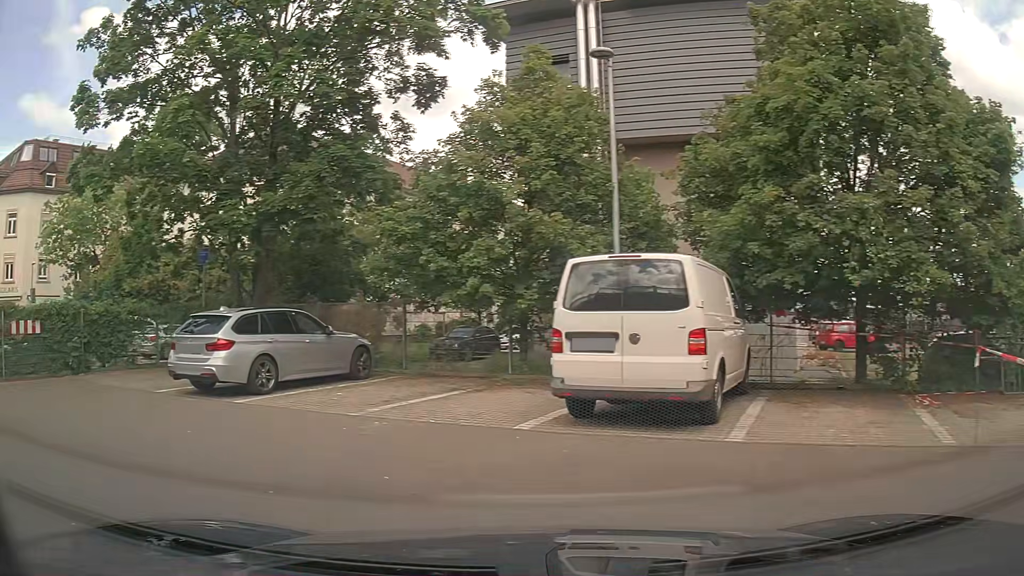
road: service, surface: asphalt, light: Day
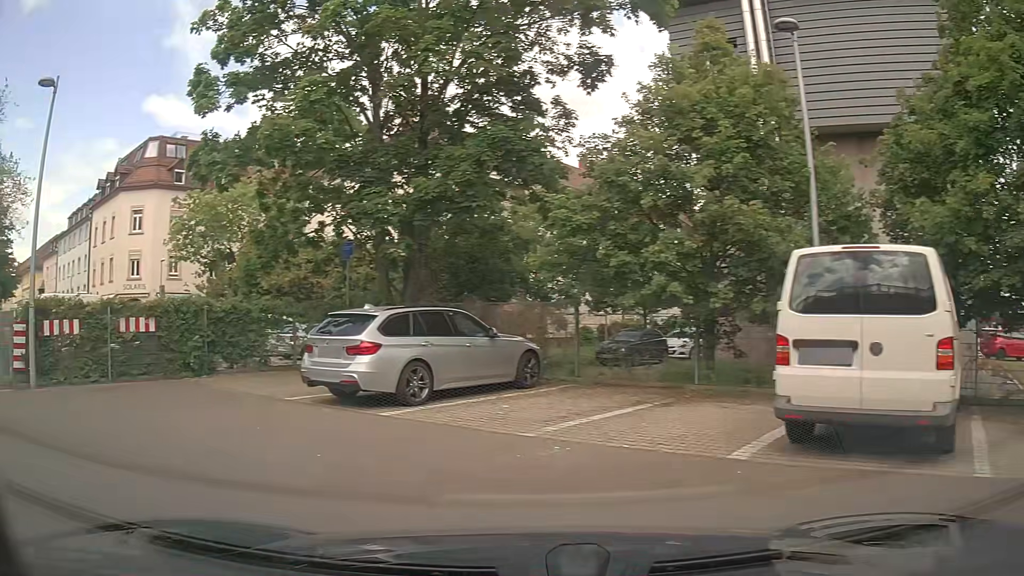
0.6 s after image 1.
(-0.2, +1.6) m; -14°
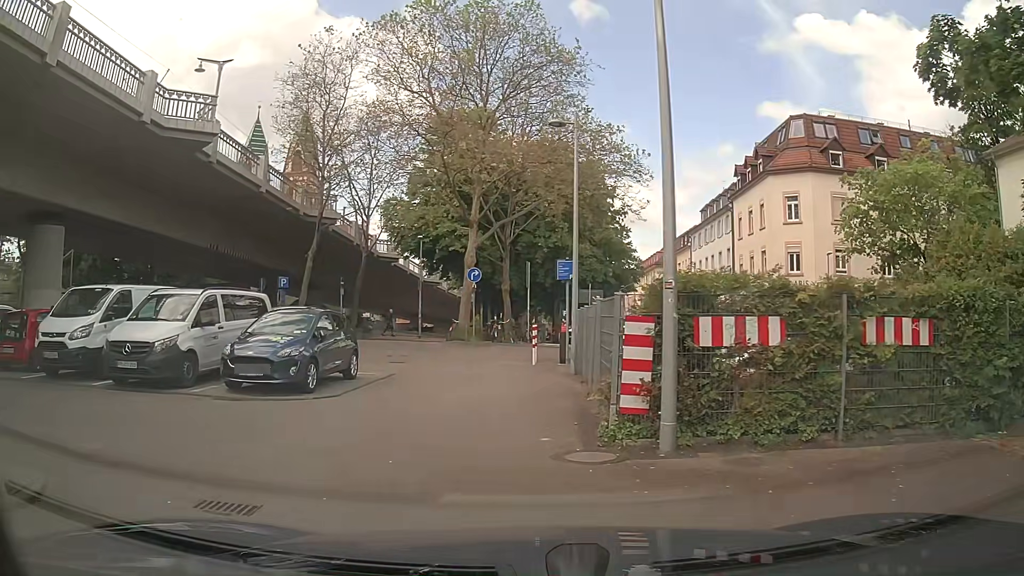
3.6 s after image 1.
(-3.6, +6.5) m; -52°
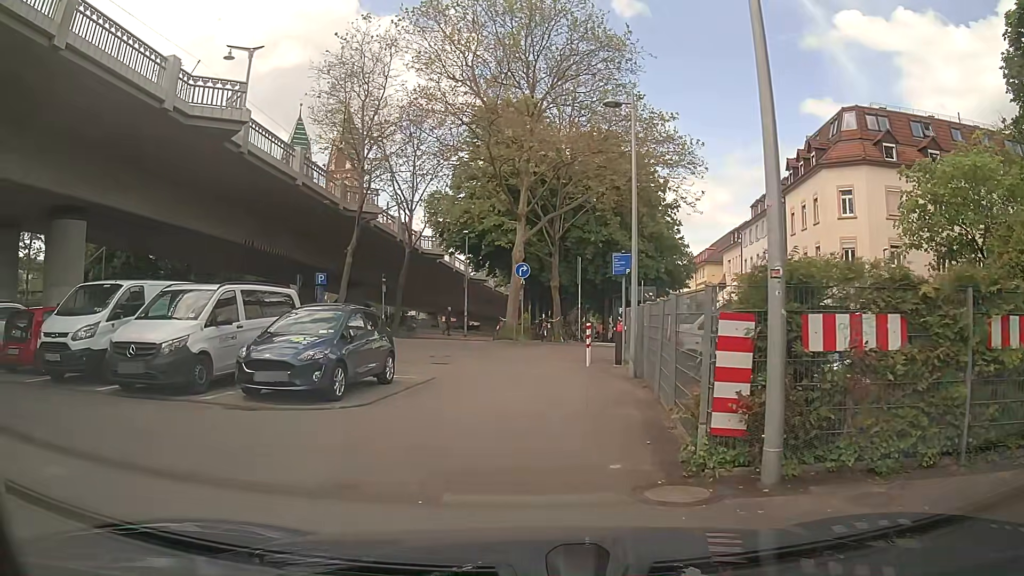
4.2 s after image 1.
(0.0, +1.5) m; -3°
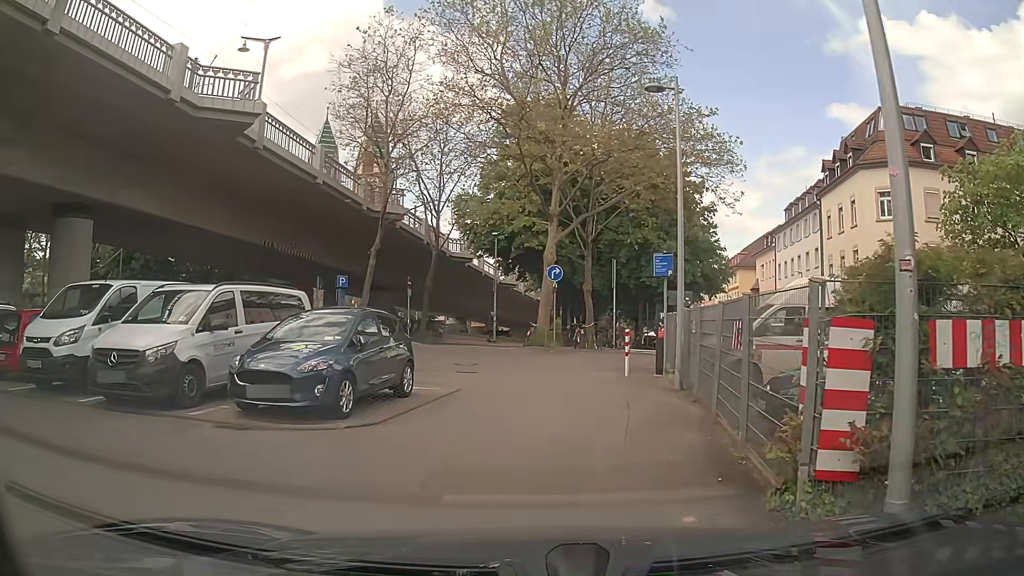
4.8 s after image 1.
(0.0, +1.5) m; -4°
